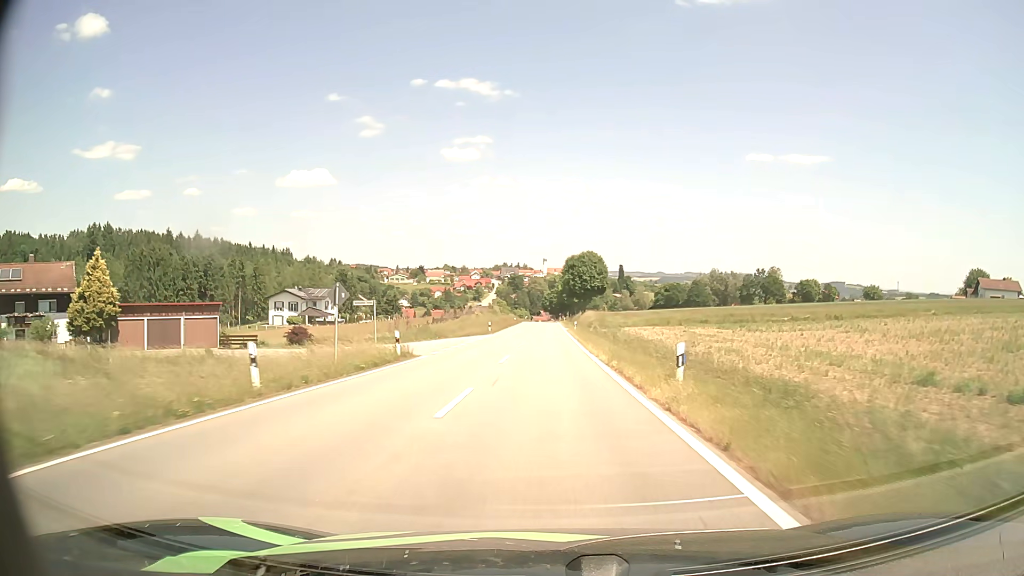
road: tertiary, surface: asphalt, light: Day
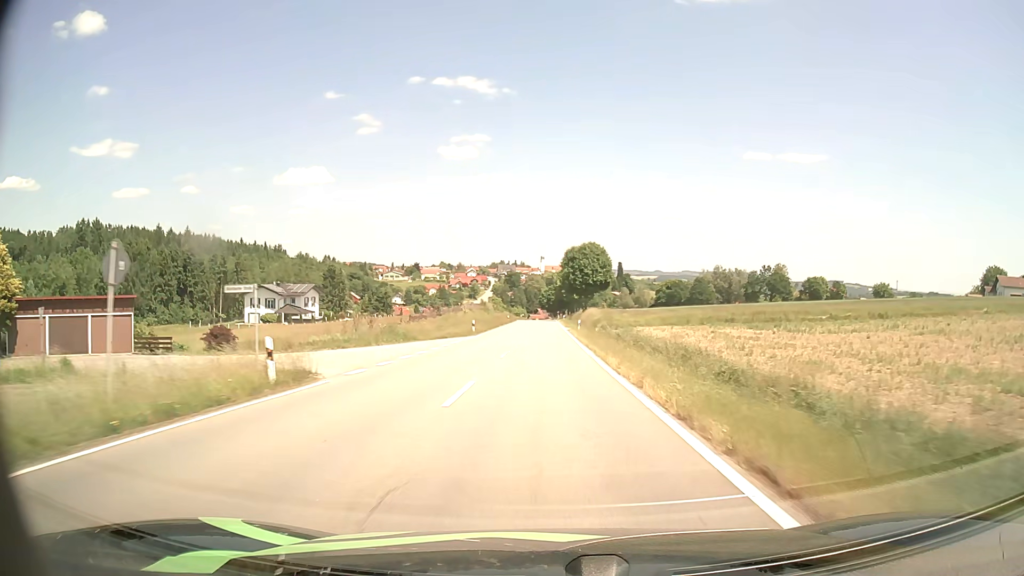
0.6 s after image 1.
(0.0, +11.5) m; 0°
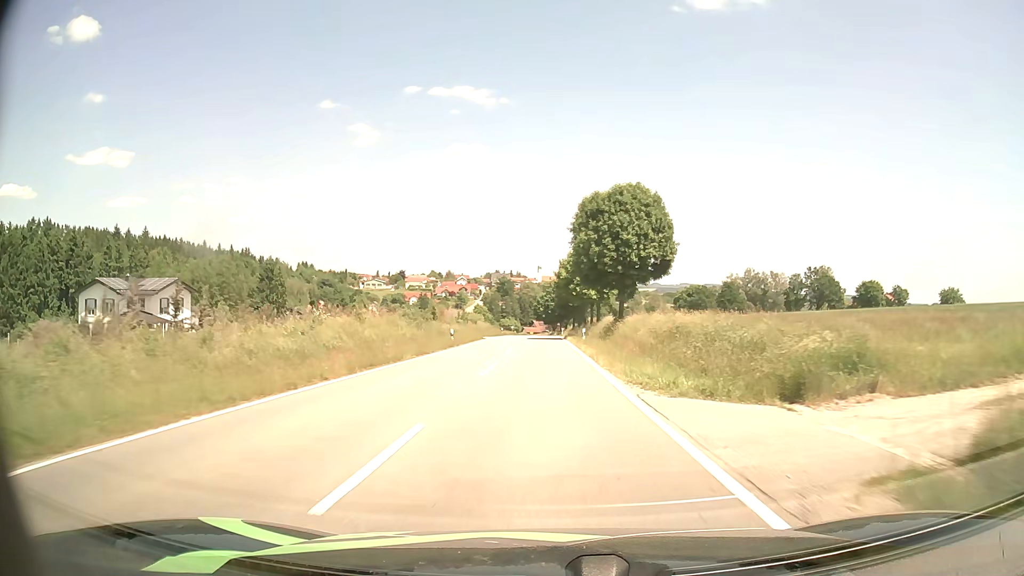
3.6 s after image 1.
(0.0, +54.8) m; 0°
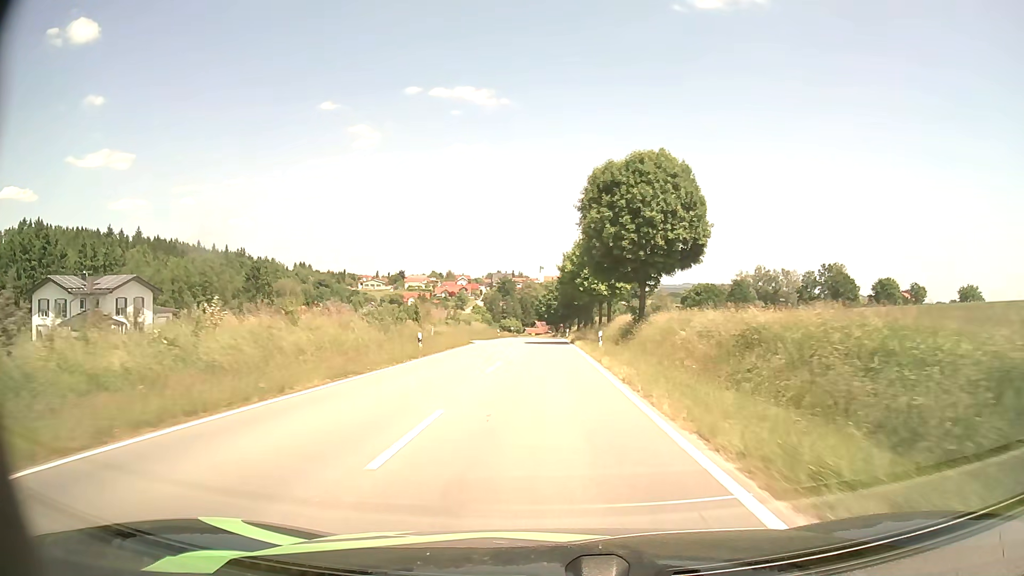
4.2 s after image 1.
(0.0, +10.9) m; 0°
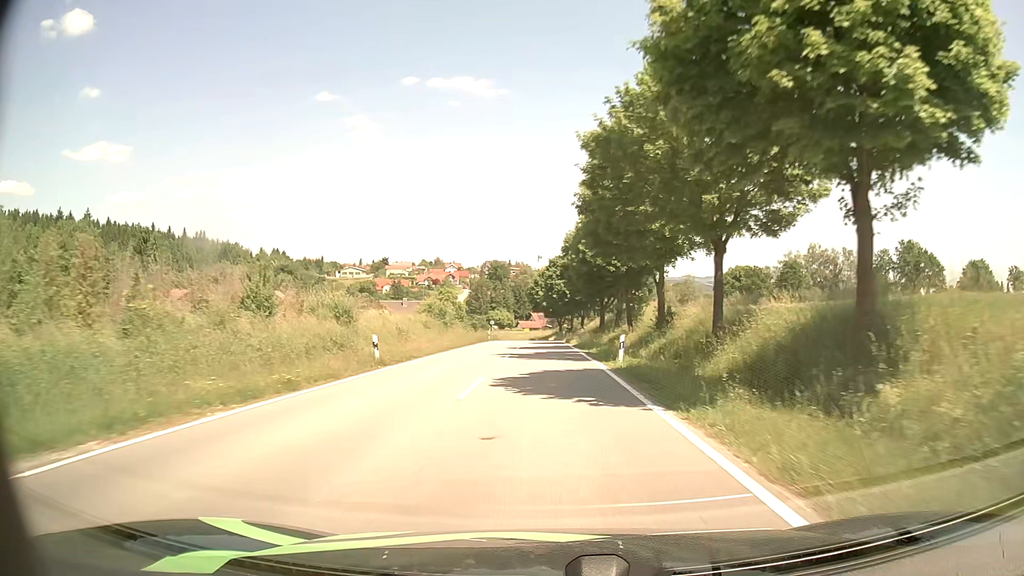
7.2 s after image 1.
(-0.2, +55.8) m; 0°
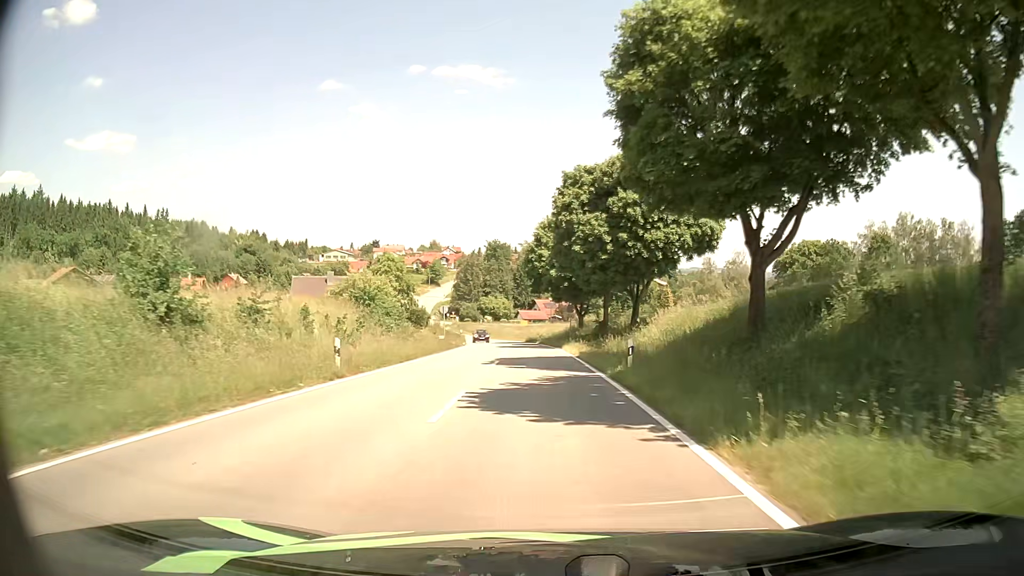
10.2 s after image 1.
(-0.2, +52.1) m; 0°
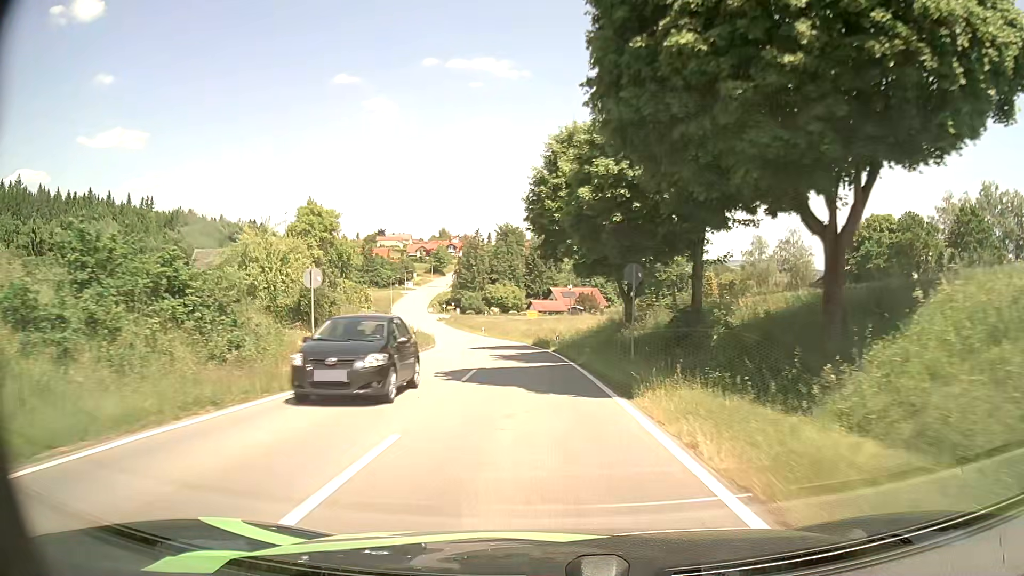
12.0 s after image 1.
(-0.3, +29.9) m; -2°
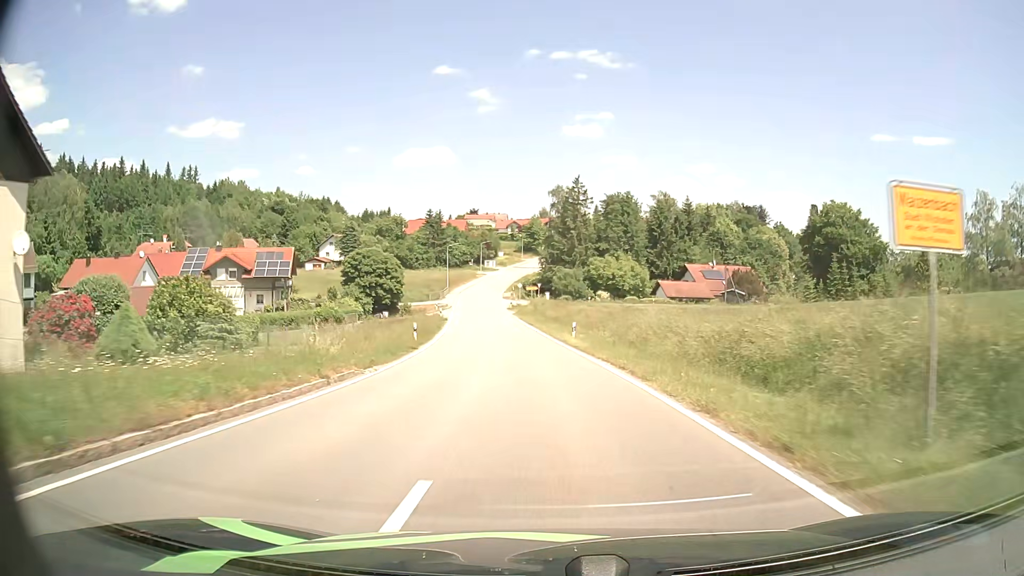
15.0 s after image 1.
(-3.5, +51.9) m; -9°
(0, +10) (-1, +20) (-1, +30) (-2, +40) (-3, +50) (-4, +60) (-5, +70) (-7, +80) (-8, +90) (-9, +100) m
